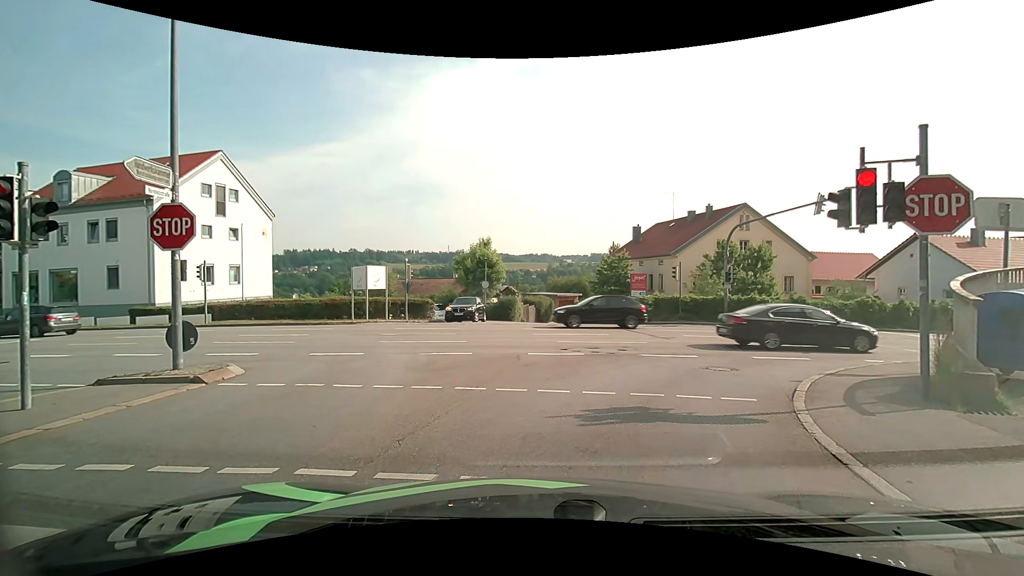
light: Day
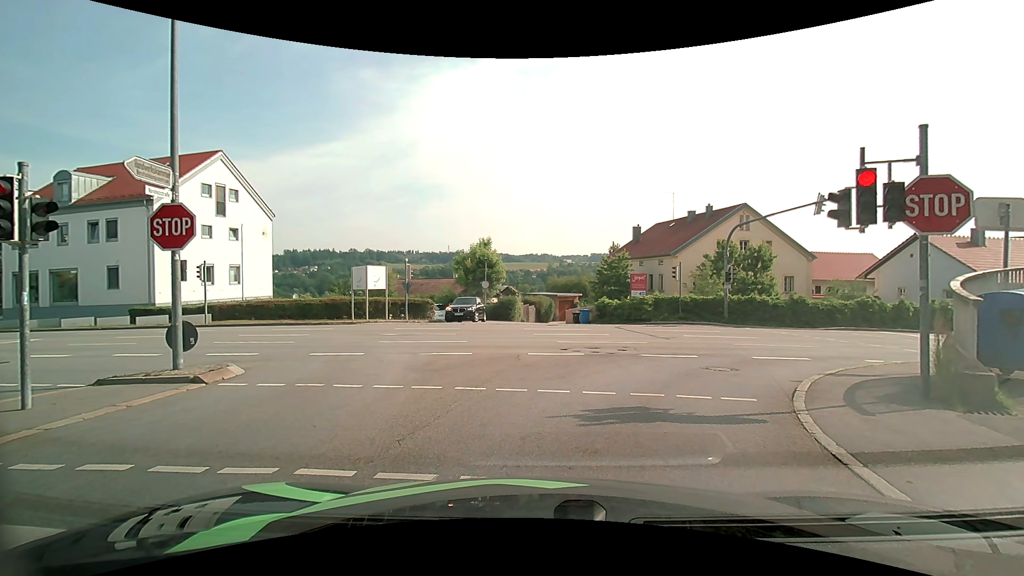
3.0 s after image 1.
(0.0, 0.0) m; 0°
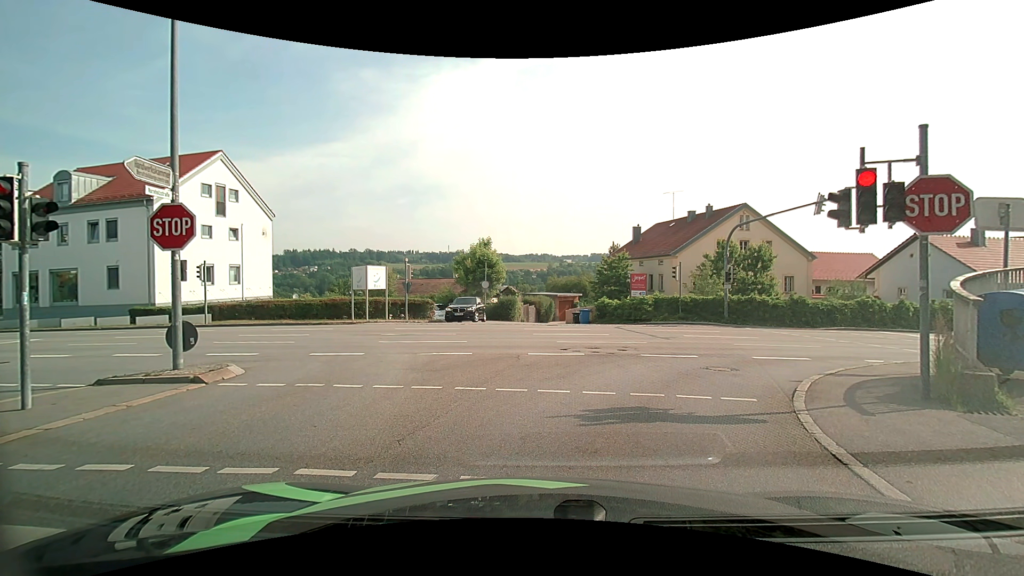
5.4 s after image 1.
(0.0, 0.0) m; 0°
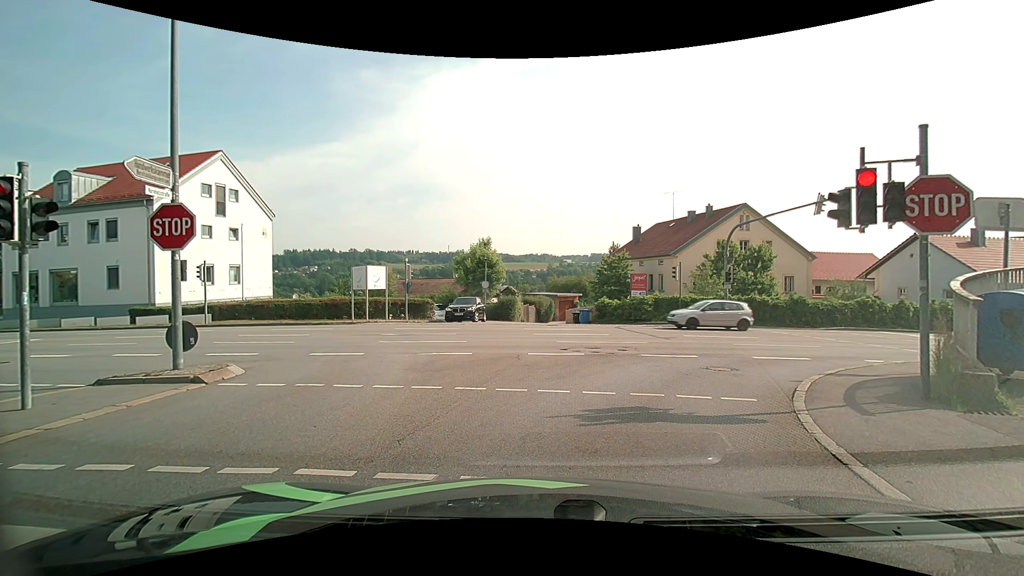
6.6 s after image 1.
(0.0, 0.0) m; 0°
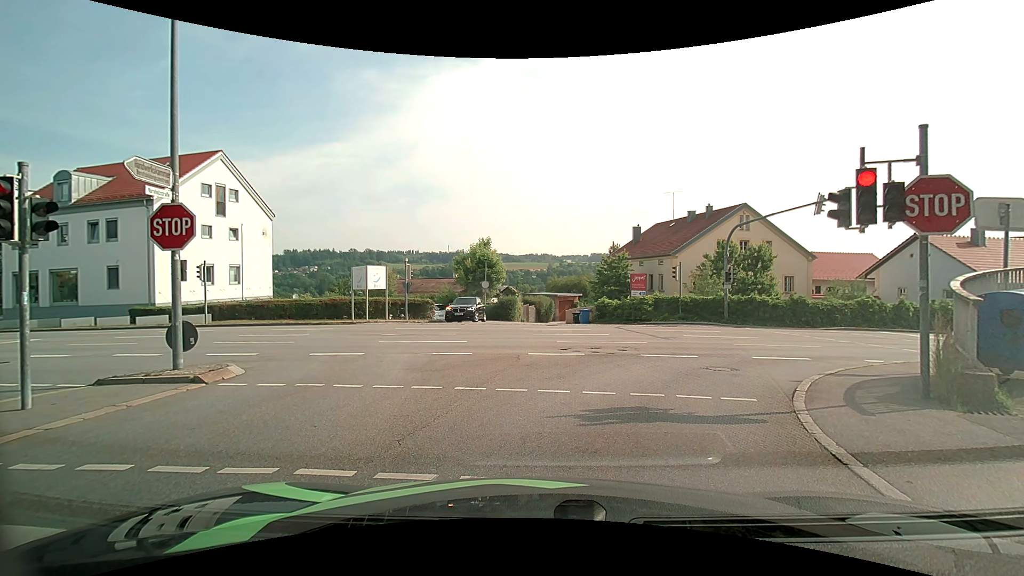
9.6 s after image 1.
(0.0, 0.0) m; 0°
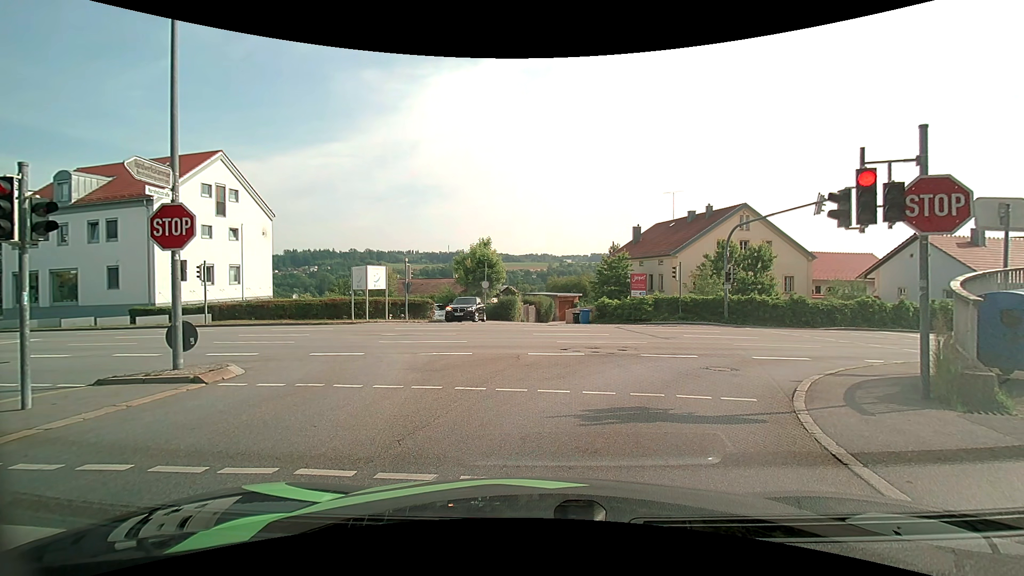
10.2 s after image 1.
(0.0, 0.0) m; 0°
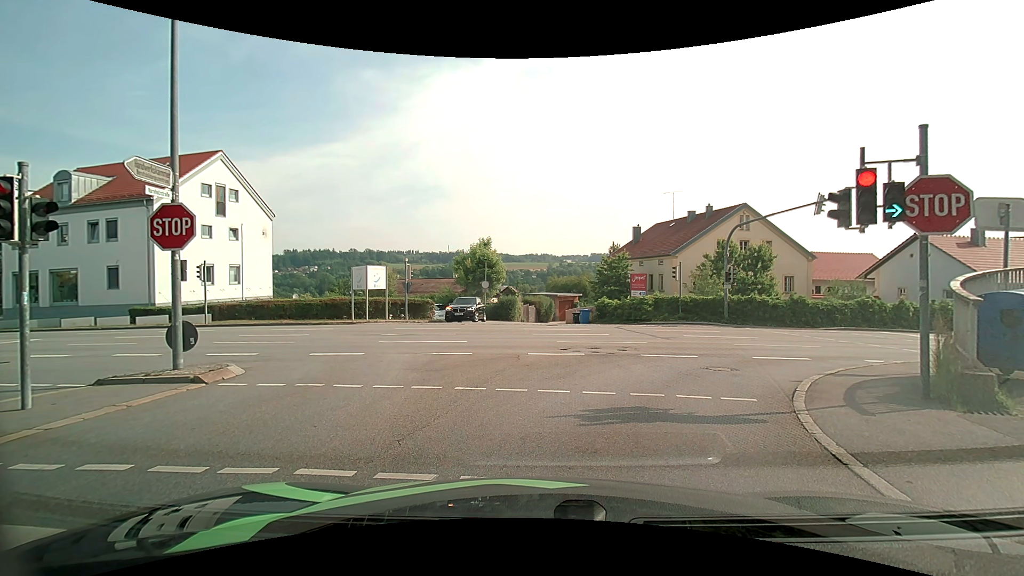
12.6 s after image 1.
(0.0, 0.0) m; 0°
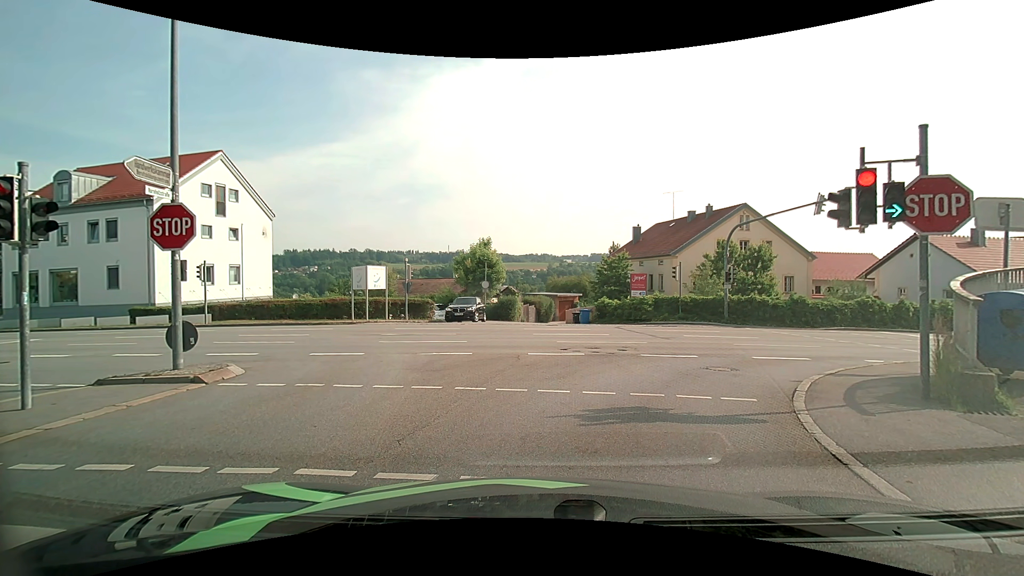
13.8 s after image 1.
(0.0, 0.0) m; 0°
(+1, +10) (+7, +17) (+17, +20) (+27, +22) (+36, +25) (+46, +27) (+55, +31) (+64, +35) (+73, +40) (+81, +46) m
